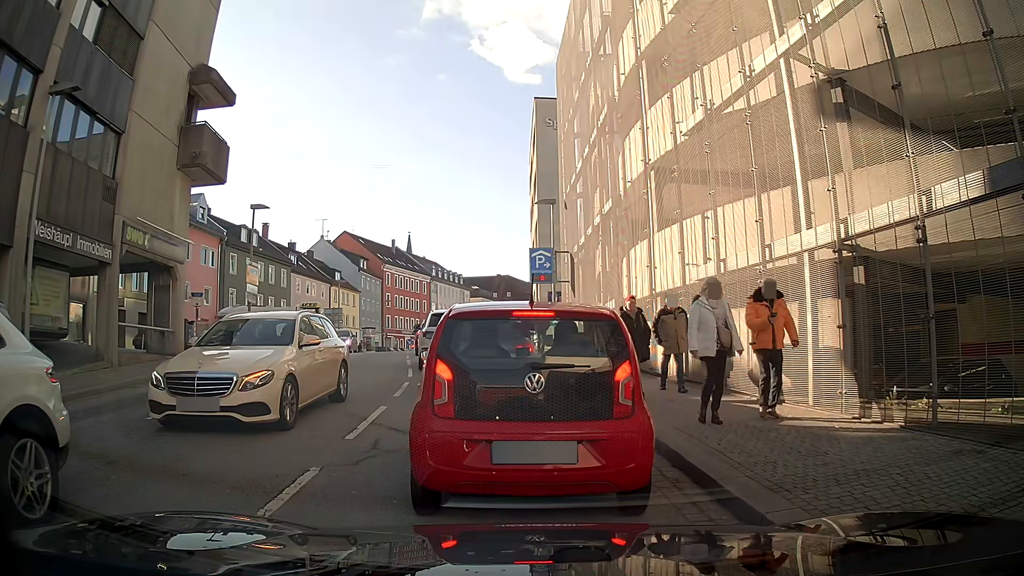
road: tertiary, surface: asphalt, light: Day
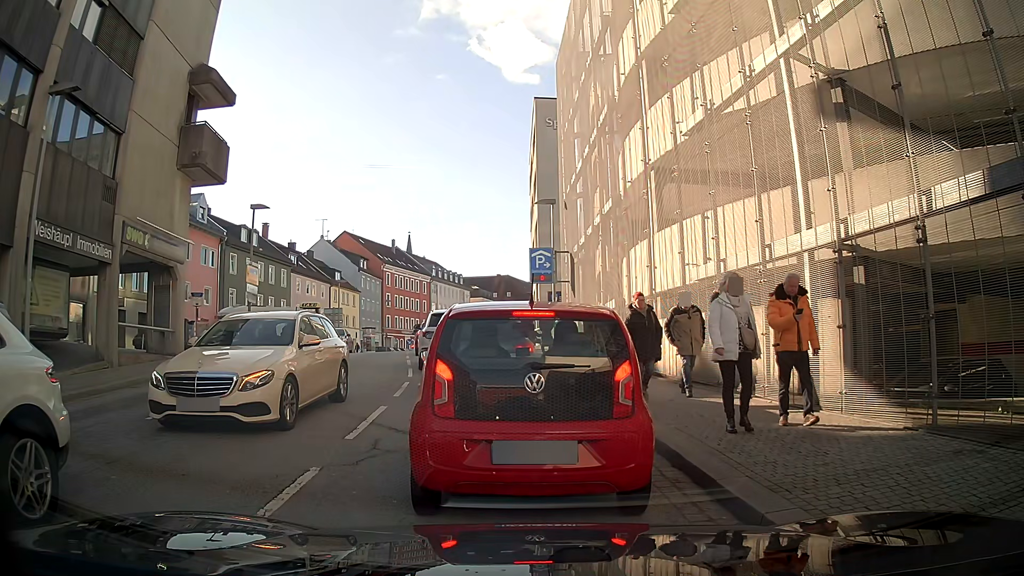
(0.0, 0.0) m; 0°
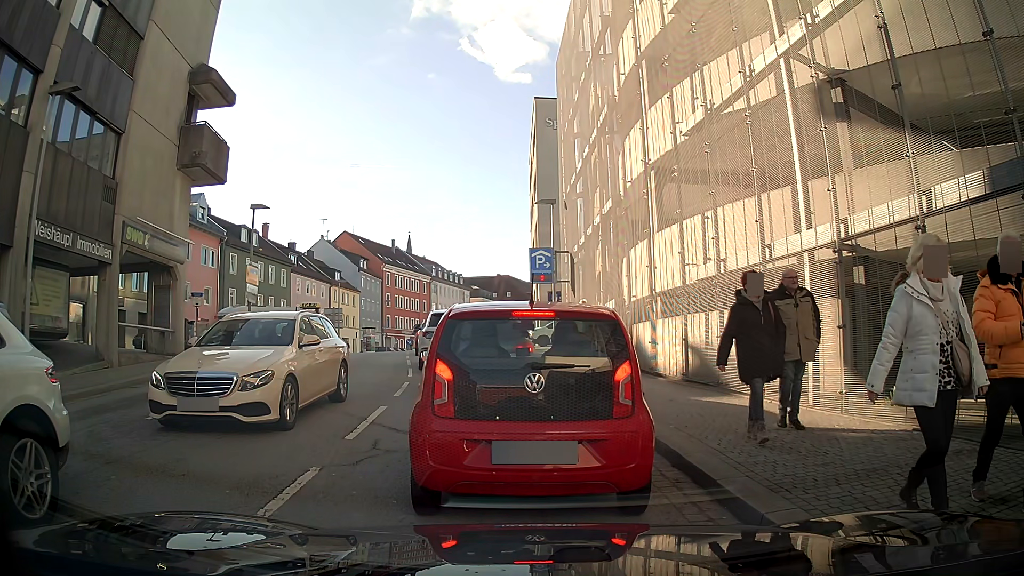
(0.0, 0.0) m; 0°
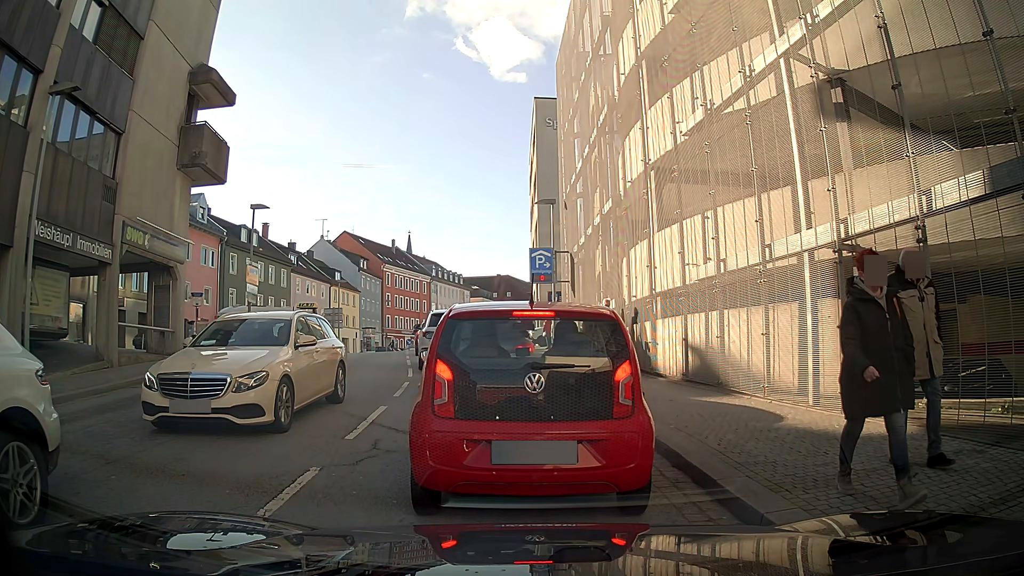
(0.0, 0.0) m; 0°
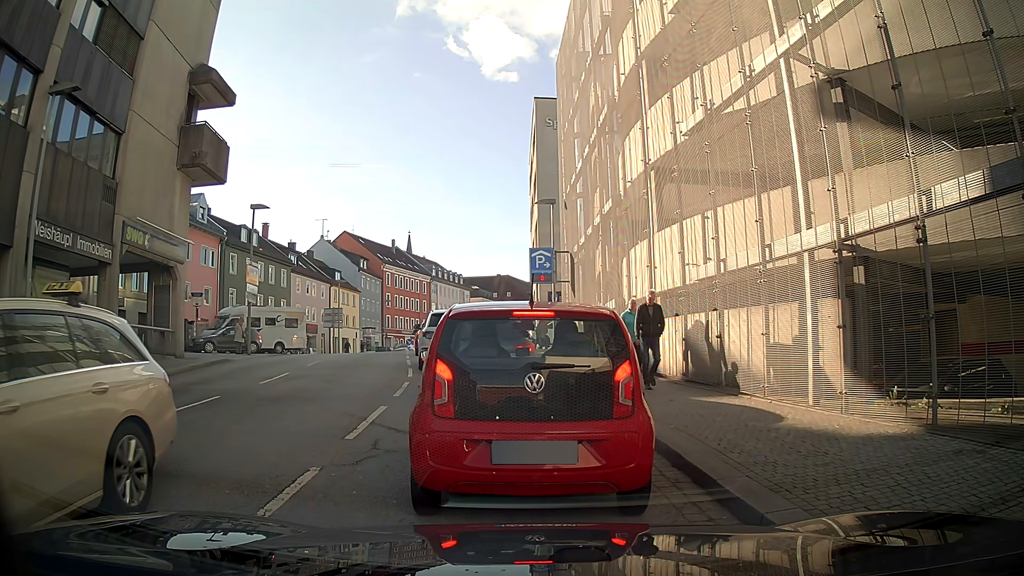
(0.0, 0.0) m; 0°
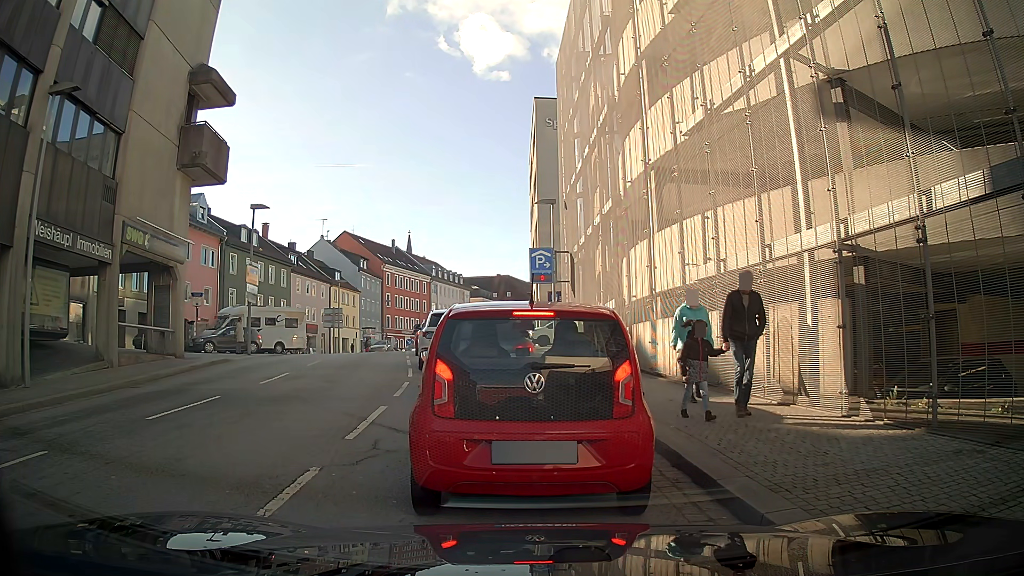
(0.0, 0.0) m; 0°
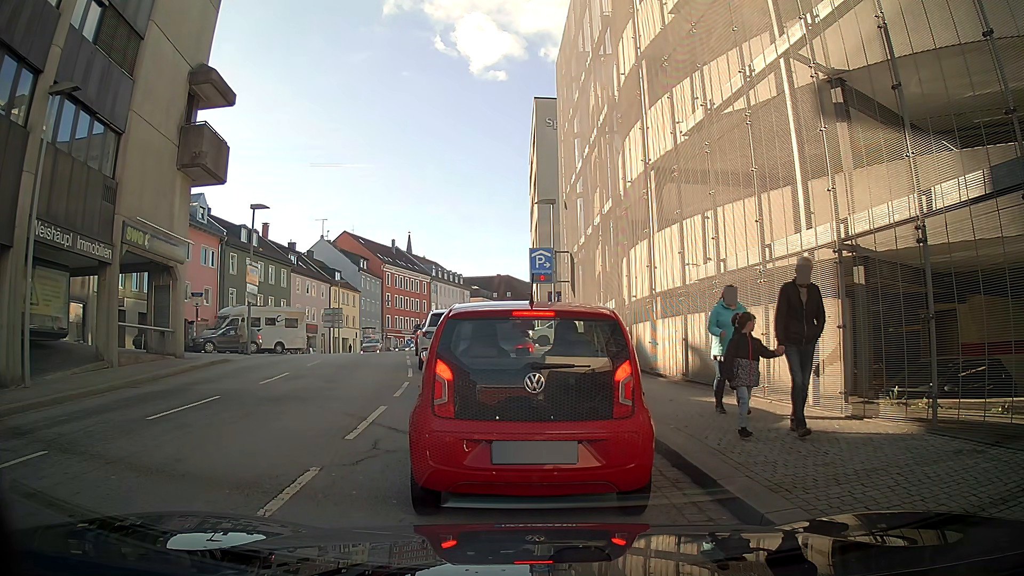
(0.0, 0.0) m; 0°
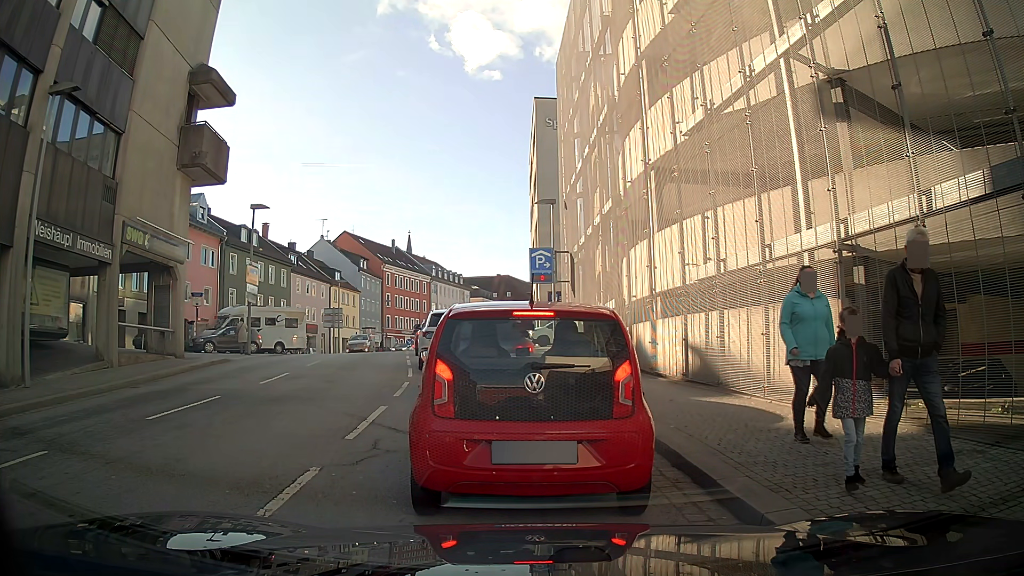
(0.0, 0.0) m; 0°
